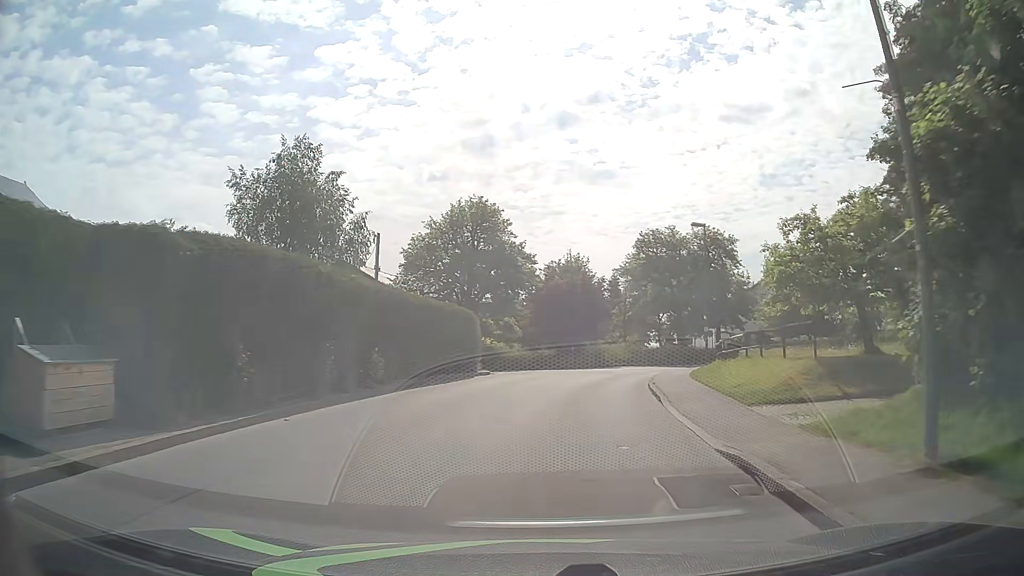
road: unclassified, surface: asphalt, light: Day
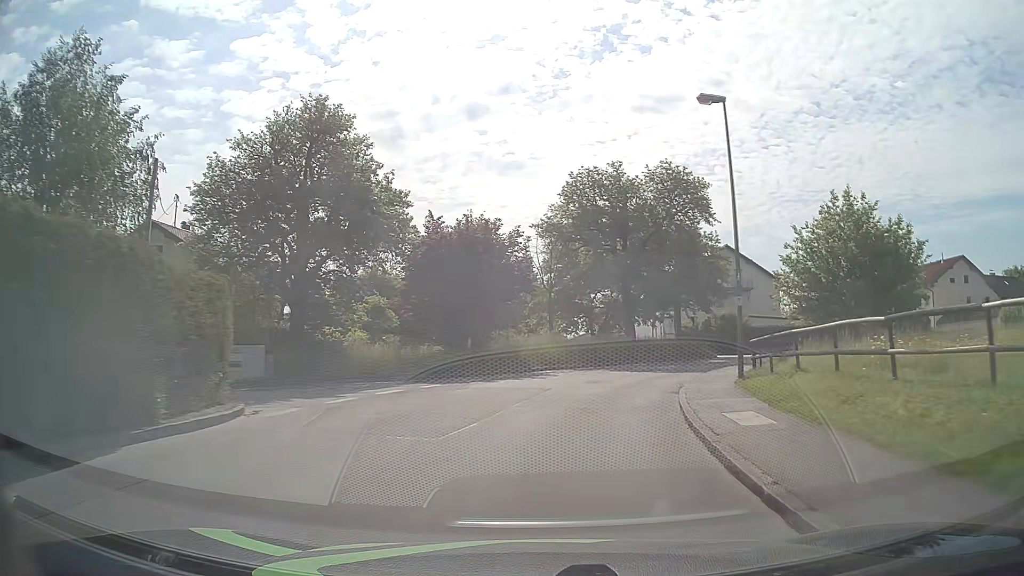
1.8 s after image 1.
(+1.2, +19.1) m; +8°
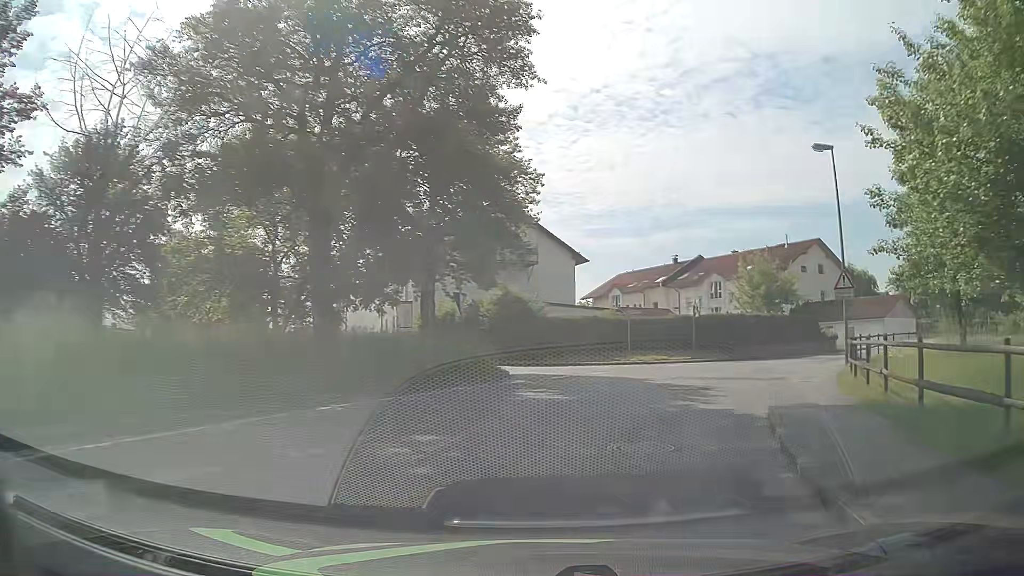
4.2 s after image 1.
(+3.8, +24.3) m; +23°
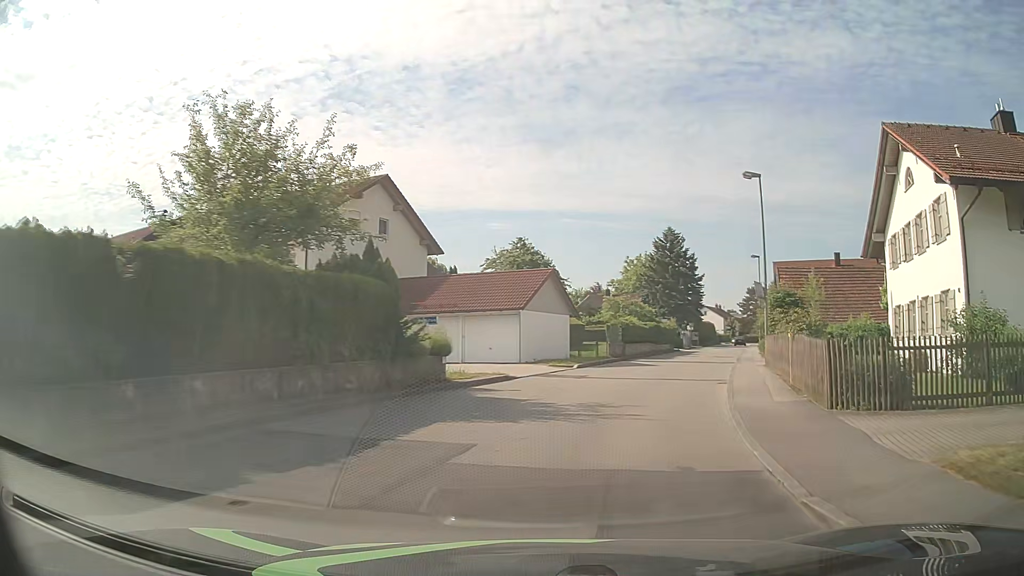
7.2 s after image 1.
(+10.3, +28.7) m; +39°
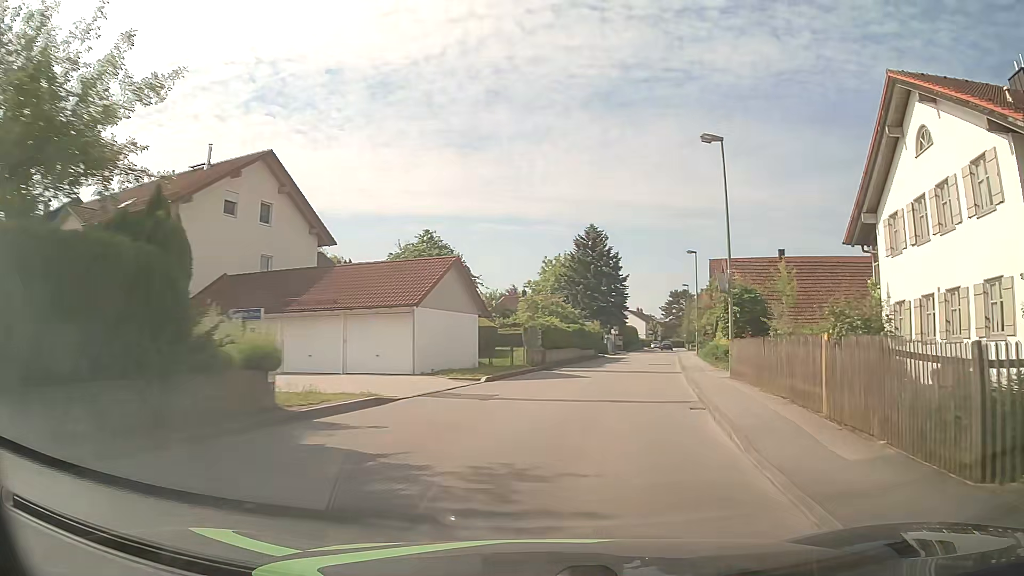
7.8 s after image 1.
(+0.4, +6.4) m; +6°
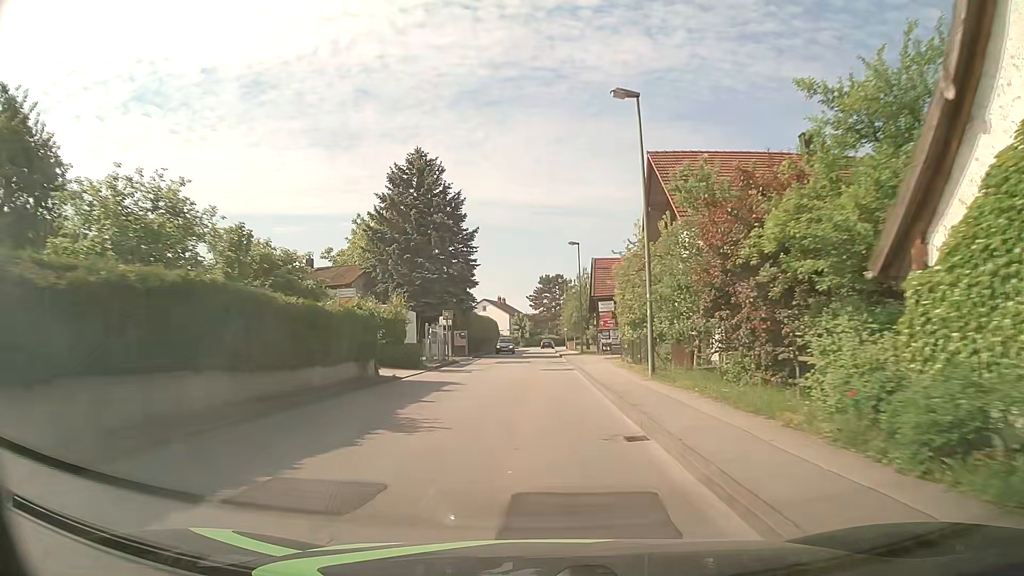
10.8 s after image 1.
(+5.7, +34.1) m; +11°
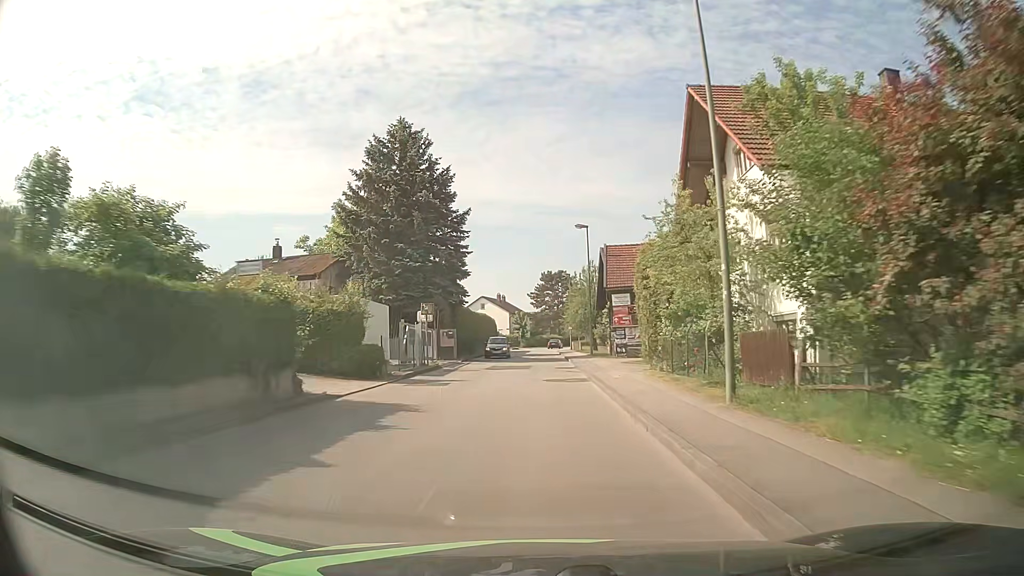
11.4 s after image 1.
(0.0, +7.4) m; 0°
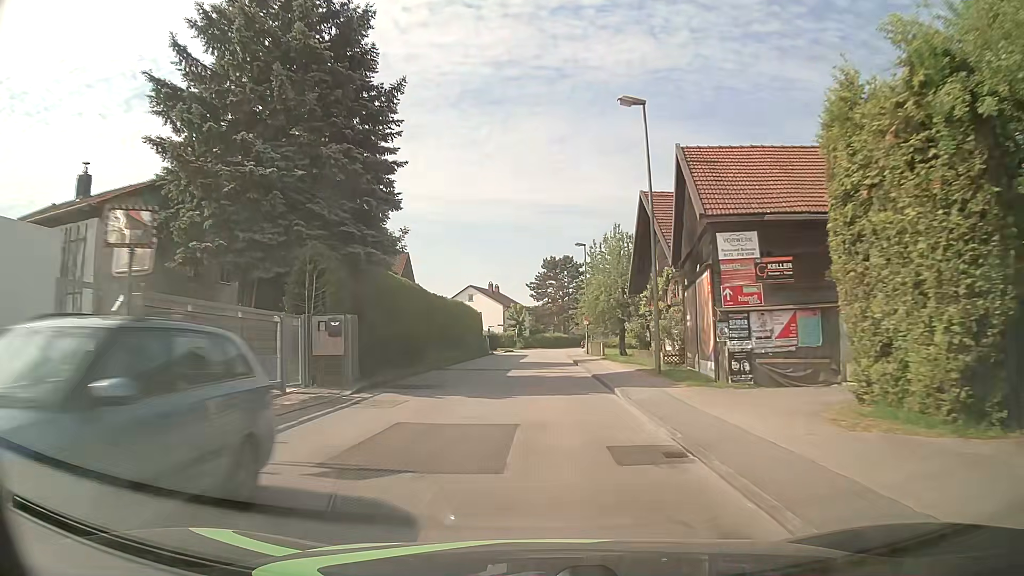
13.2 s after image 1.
(-0.1, +22.8) m; 0°
(0, +10) (0, +20) (0, +30) (0, +40) (0, +50) (0, +60) (+1, +70) (+2, +80) (+4, +90) (+7, +99) m
